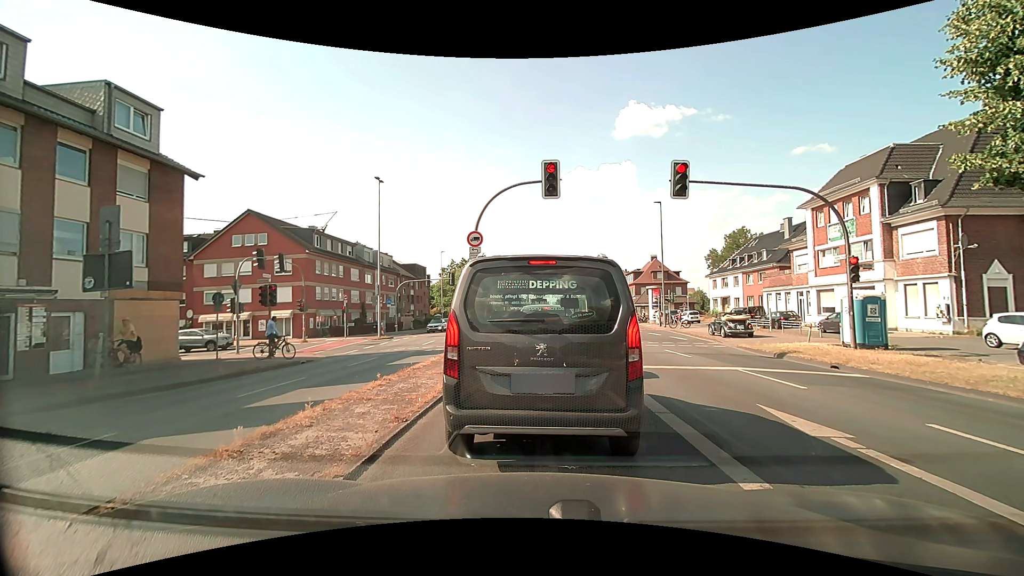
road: primary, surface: asphalt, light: Day
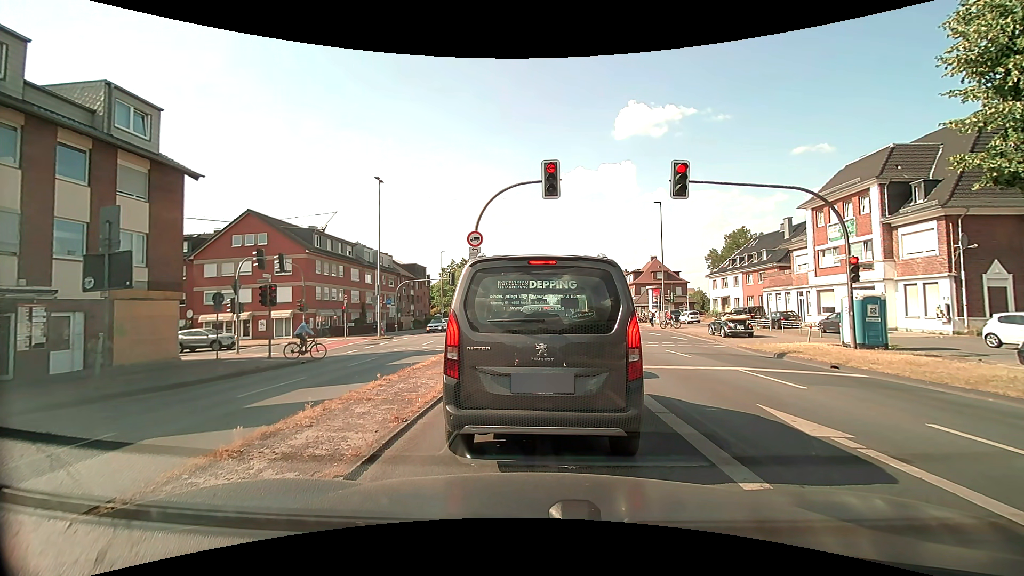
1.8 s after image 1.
(0.0, 0.0) m; 0°
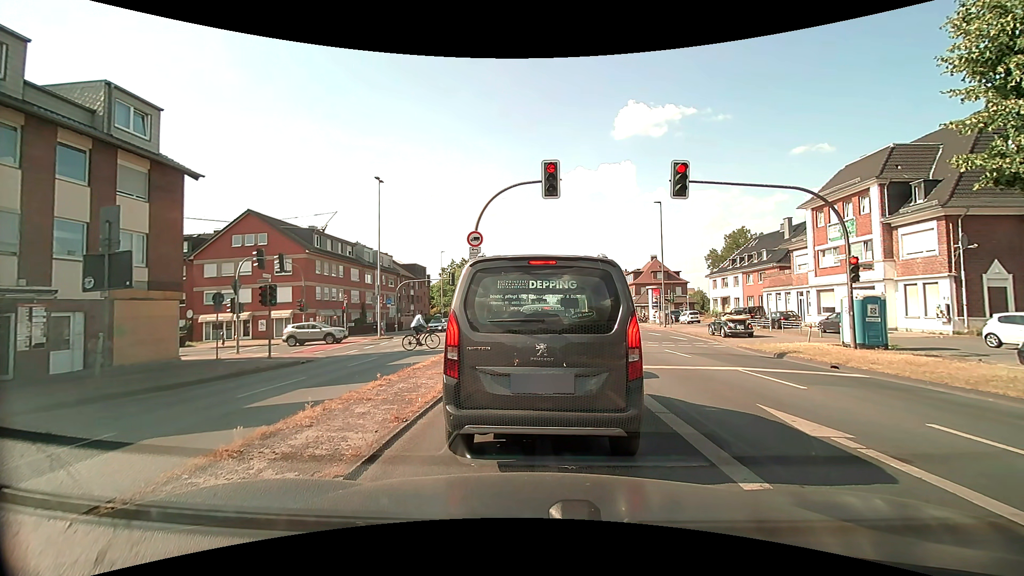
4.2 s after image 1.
(0.0, 0.0) m; 0°
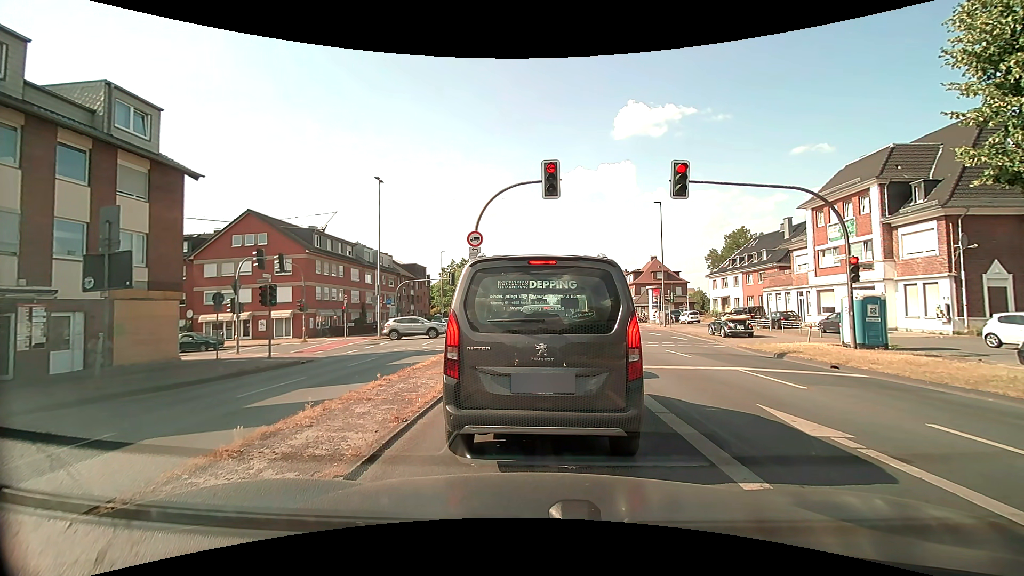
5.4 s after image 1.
(0.0, 0.0) m; 0°
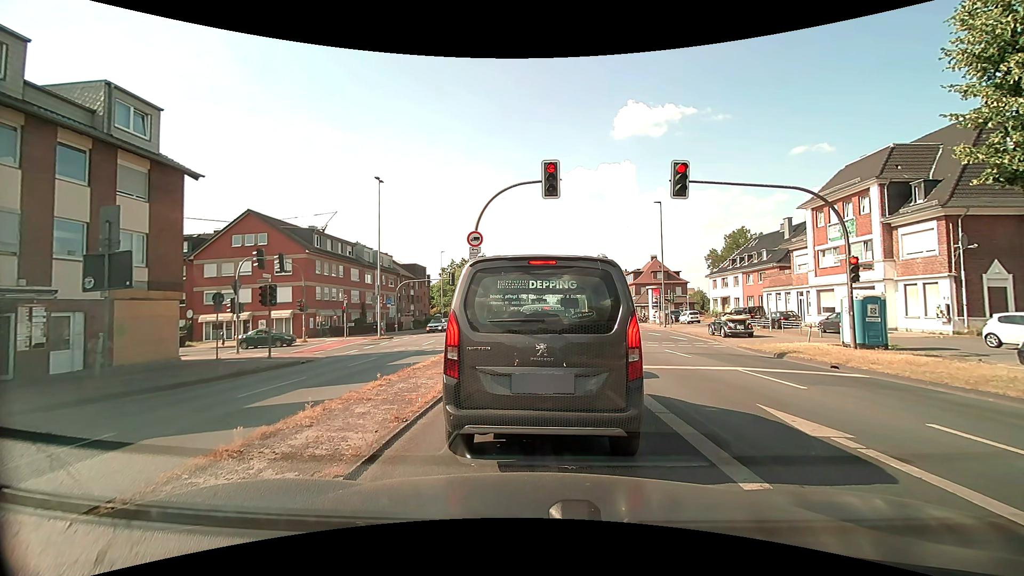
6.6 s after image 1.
(0.0, 0.0) m; 0°
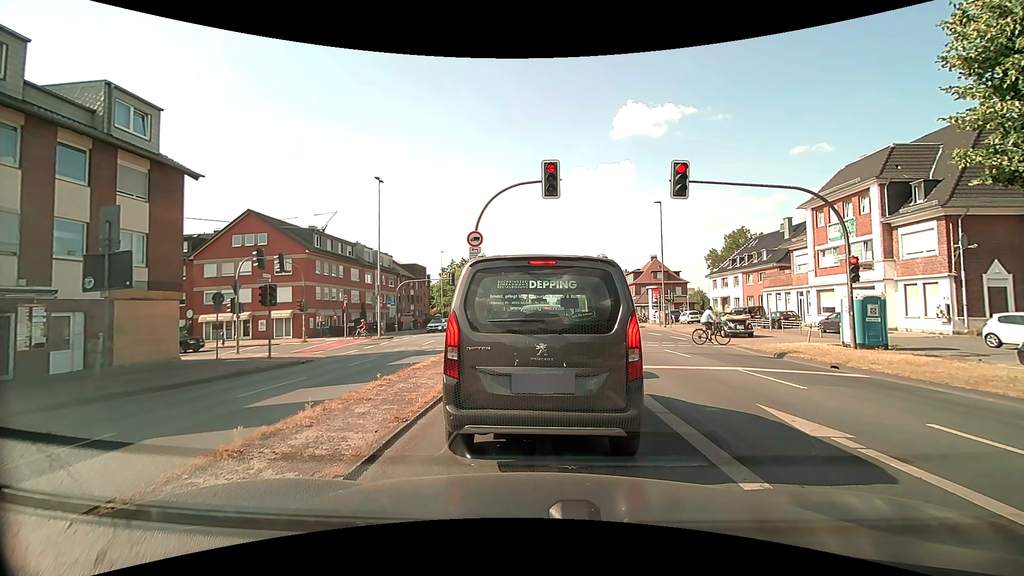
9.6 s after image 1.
(0.0, 0.0) m; 0°
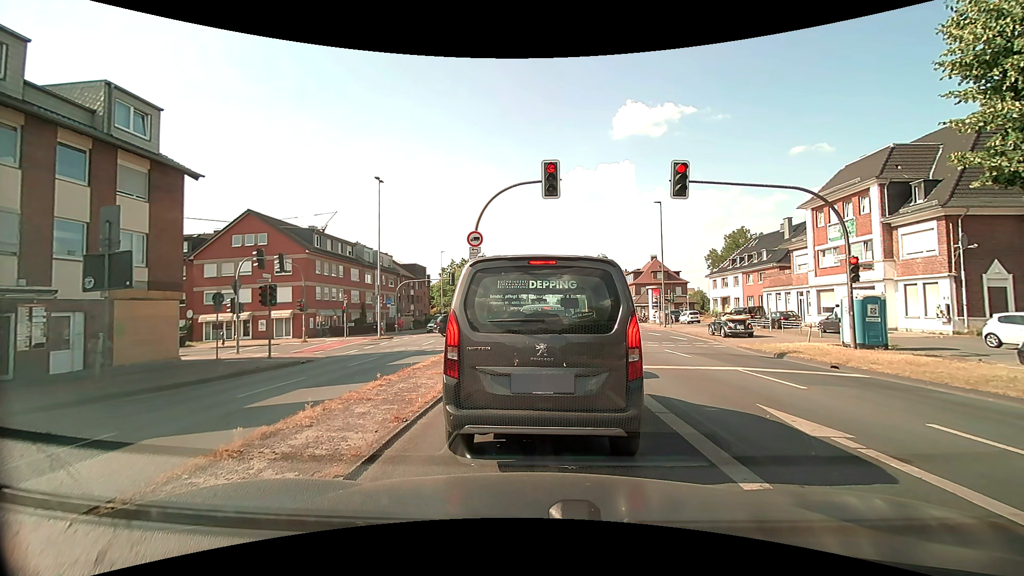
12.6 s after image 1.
(0.0, 0.0) m; 0°
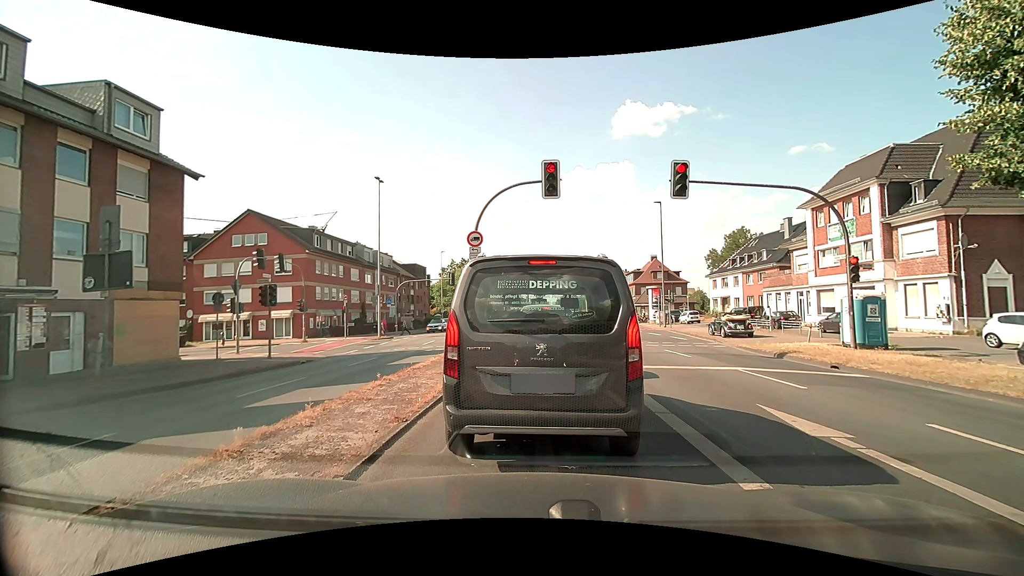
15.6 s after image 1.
(0.0, 0.0) m; 0°
(0, +10) (0, +20) (0, +30) (-4, +39) (-12, +44) (-22, +43) (-32, +41) (-42, +39) (-52, +38) (-62, +36) m
